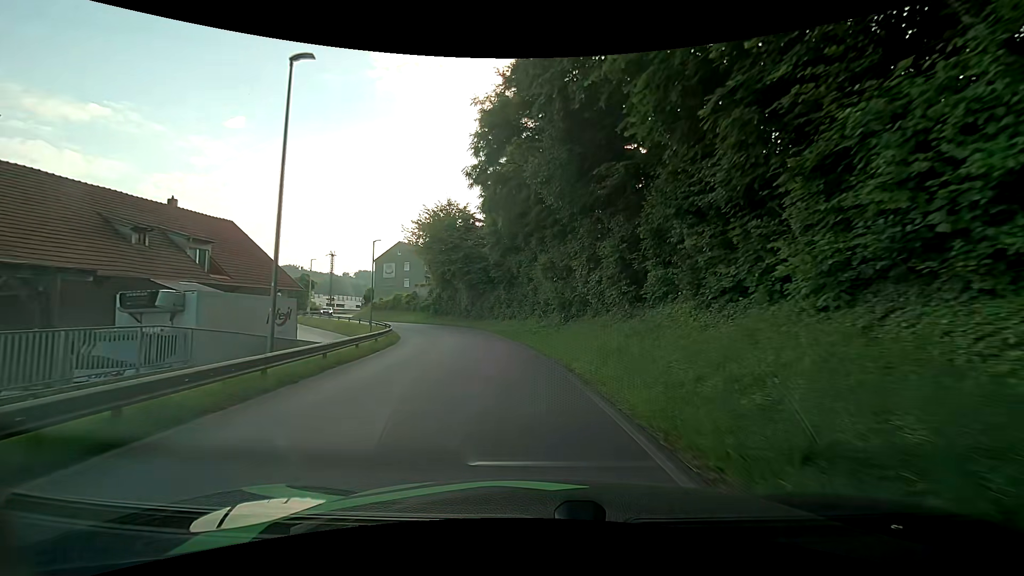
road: residential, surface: asphalt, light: Day
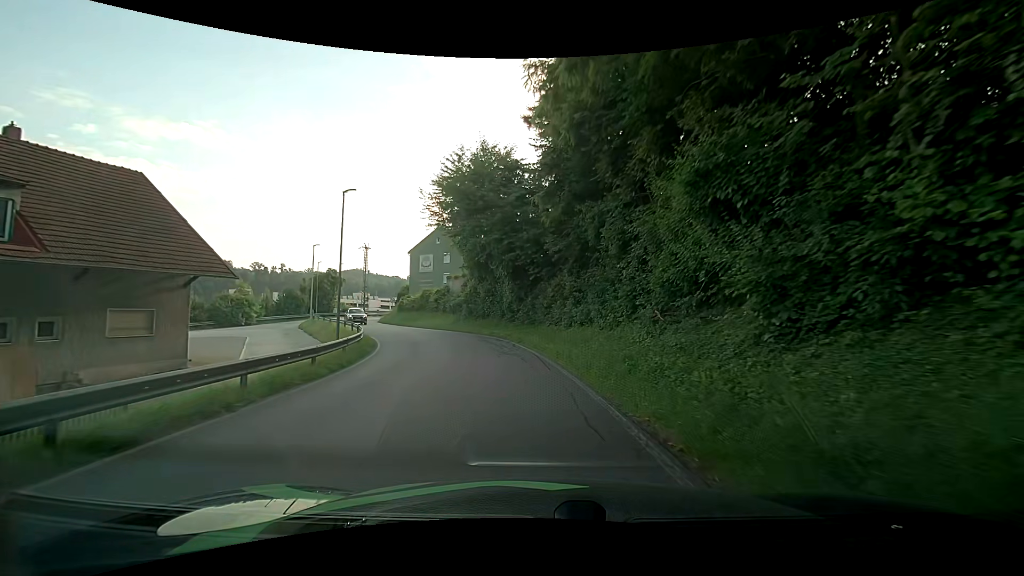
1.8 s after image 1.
(-1.3, +17.6) m; -7°
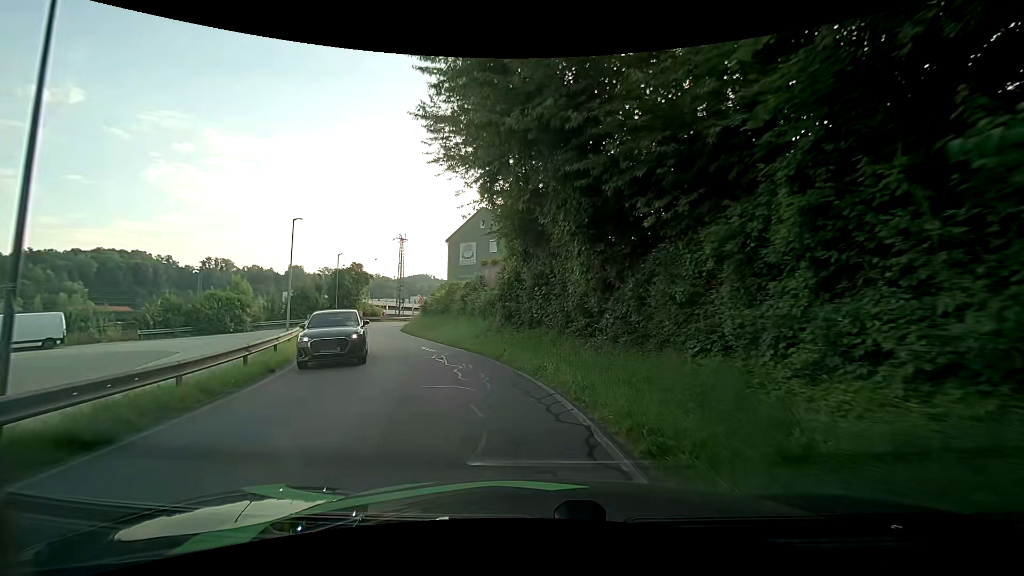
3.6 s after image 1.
(-1.1, +16.8) m; -9°
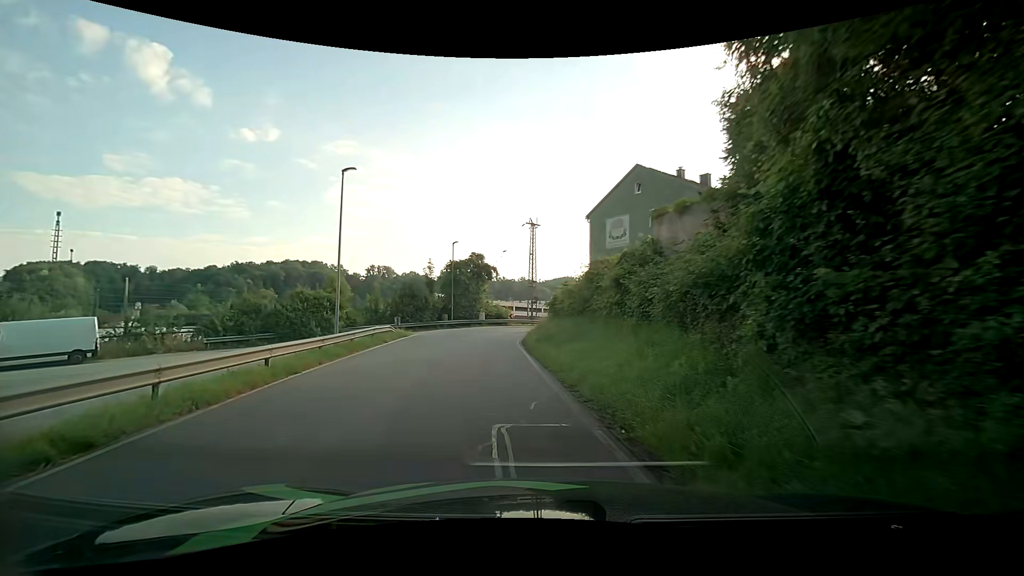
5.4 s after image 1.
(-1.7, +14.9) m; -16°
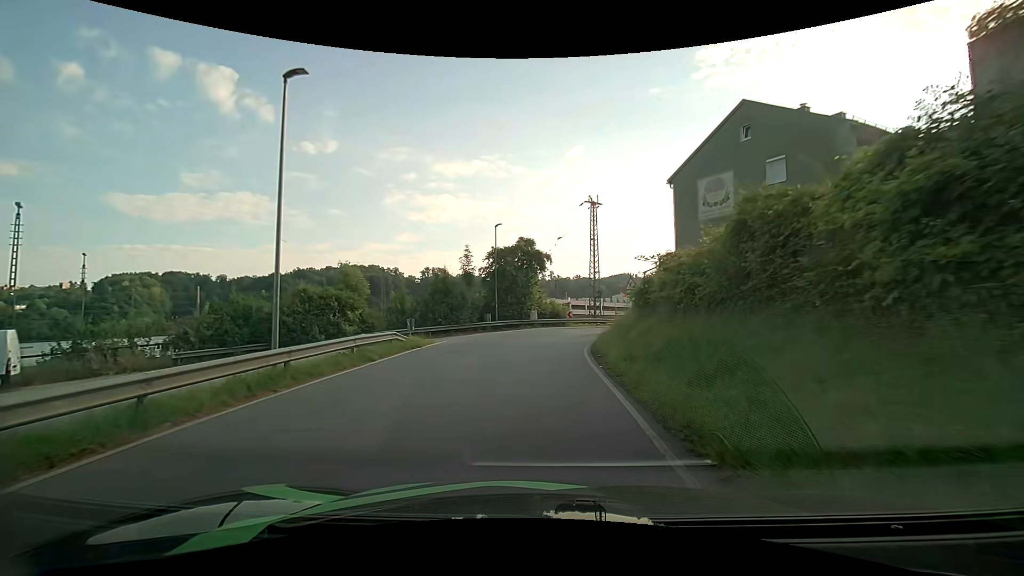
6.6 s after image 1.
(-0.5, +9.6) m; -6°
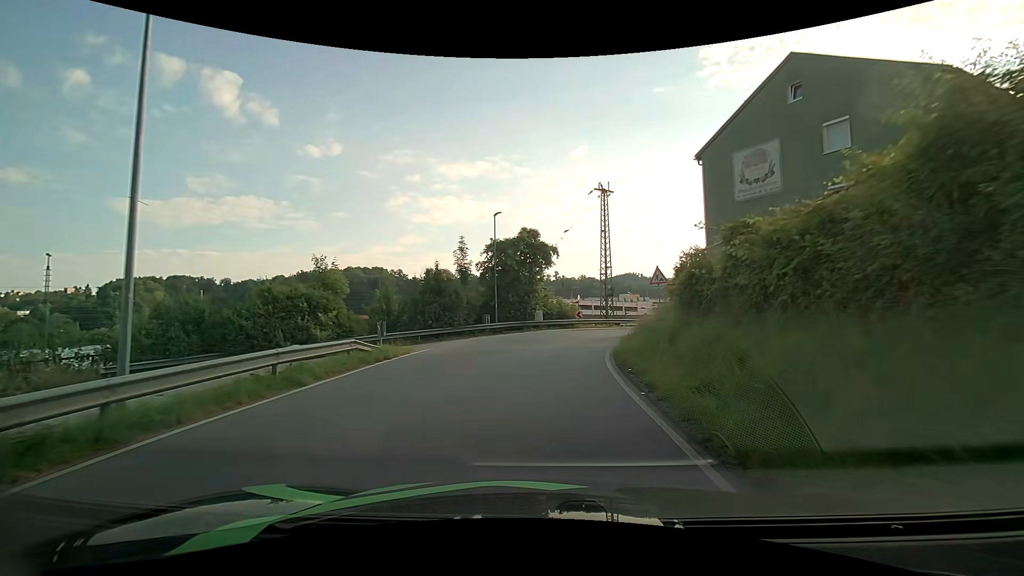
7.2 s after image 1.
(-0.1, +4.7) m; -1°
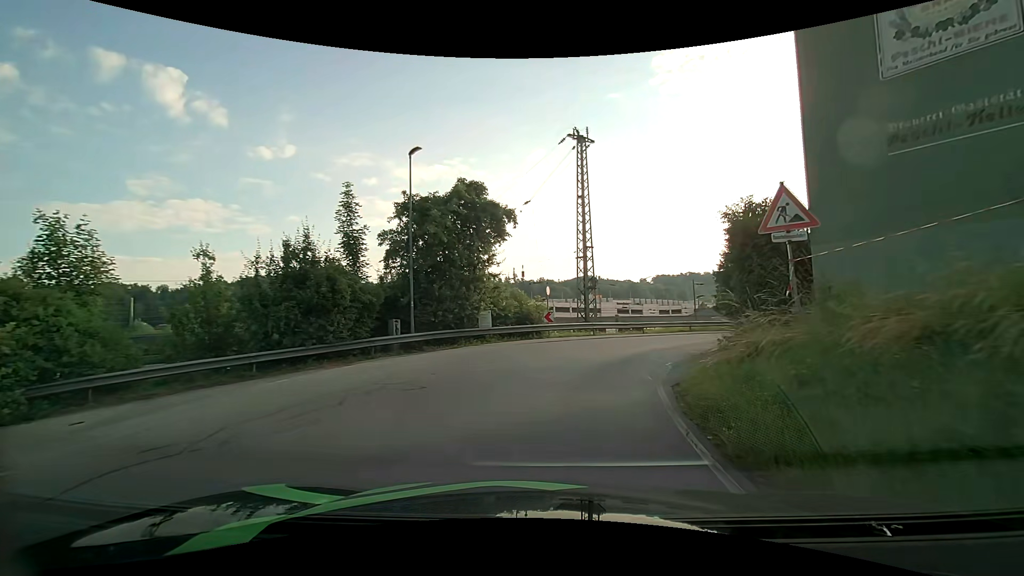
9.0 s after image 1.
(+0.4, +13.7) m; +5°
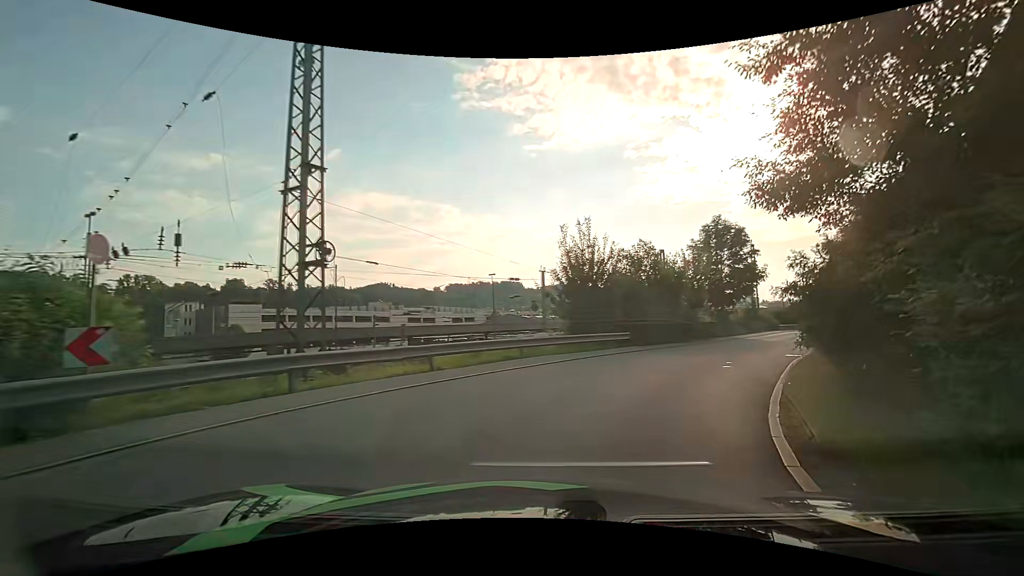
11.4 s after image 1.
(+2.6, +16.5) m; +22°
(+2, +10) (+7, +19) (+12, +27) (+18, +35) (+23, +43) (+29, +52) (+35, +60) (+42, +66) (+52, +69) (+61, +67) m
